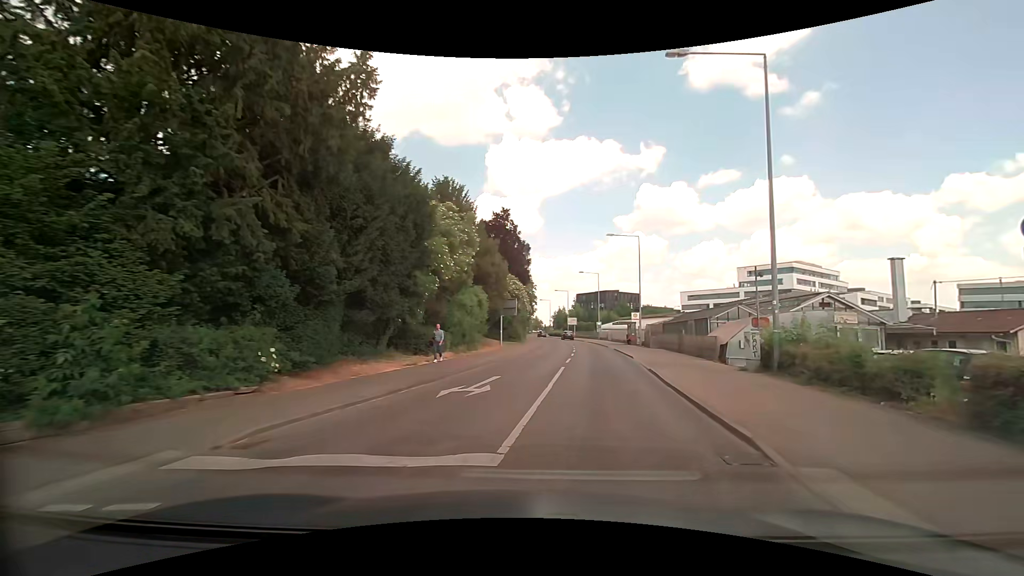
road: tertiary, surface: asphalt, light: Day
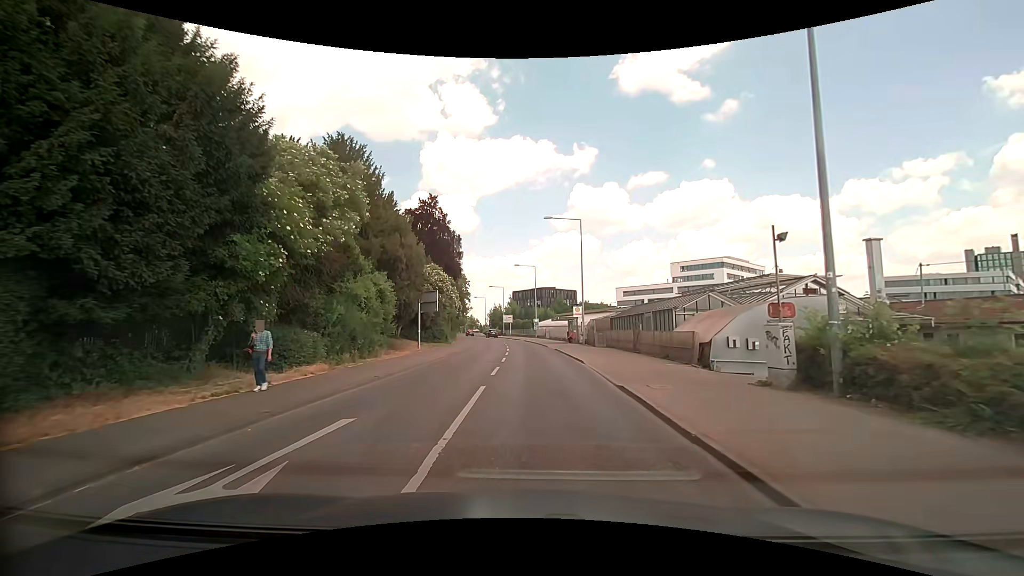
(+0.6, +7.6) m; +7°
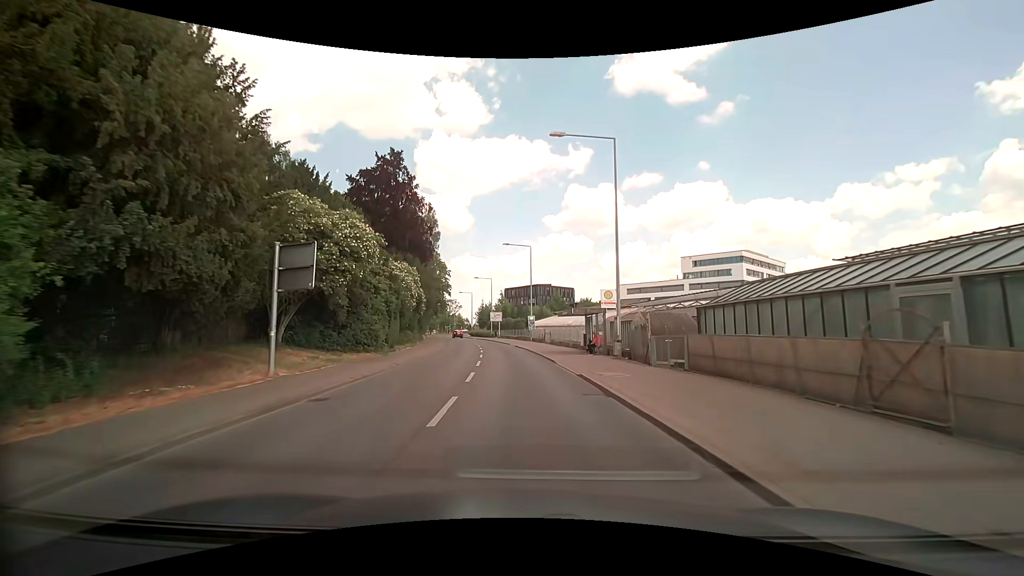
(0.0, +19.9) m; 0°
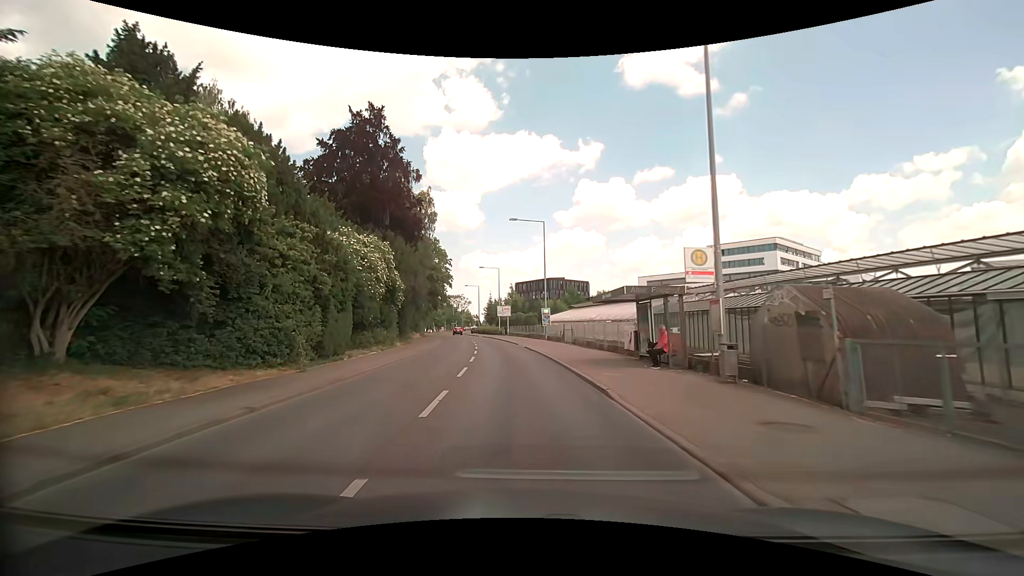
(-0.1, +11.7) m; -2°
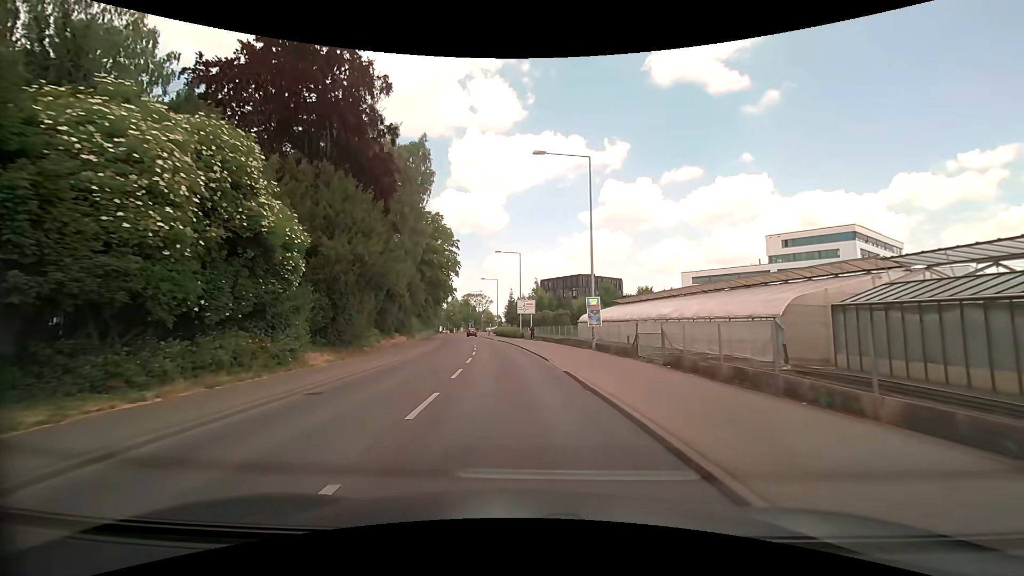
(-0.4, +18.4) m; -3°
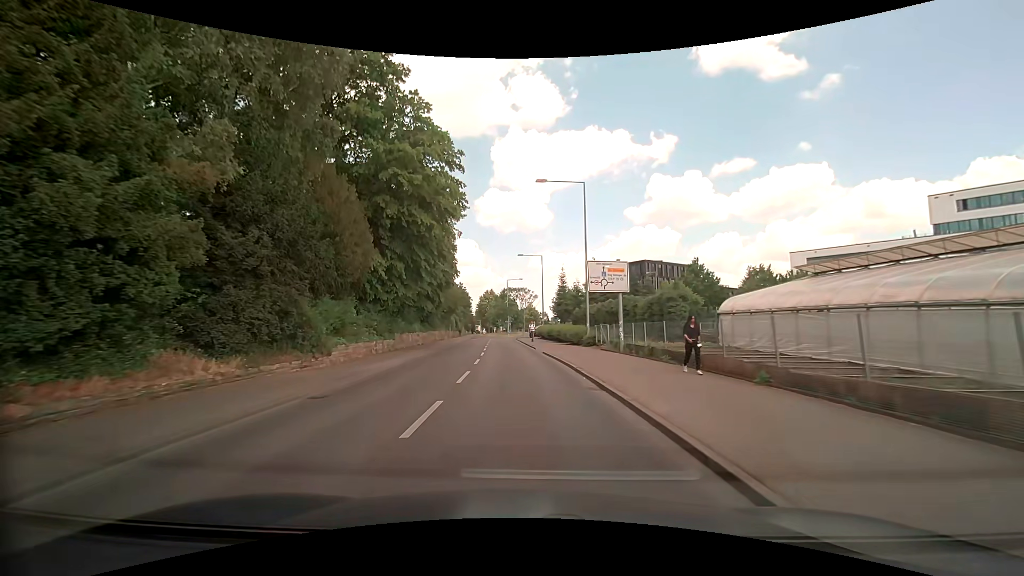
(-1.4, +31.6) m; -4°
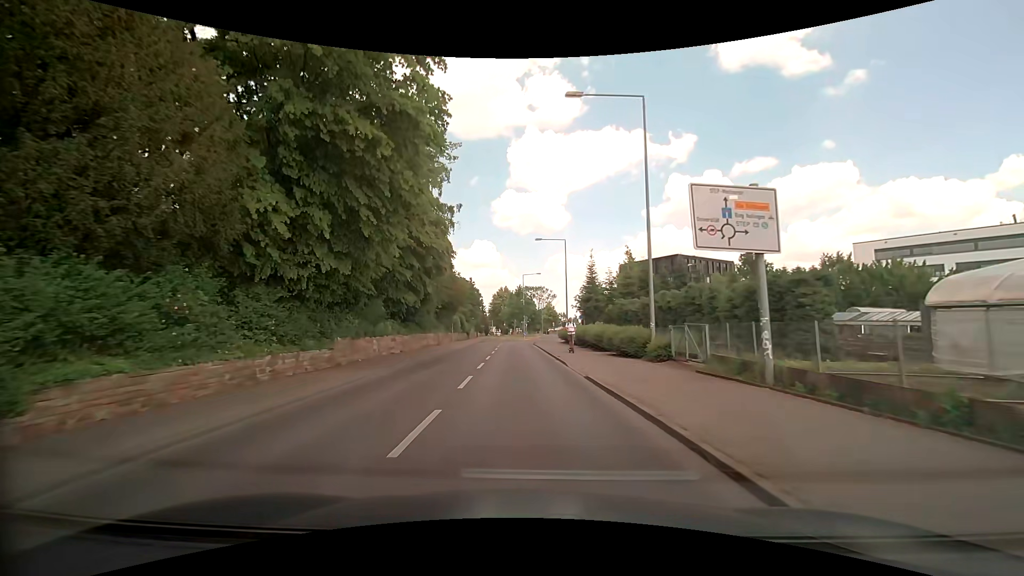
(-0.3, +13.0) m; -2°
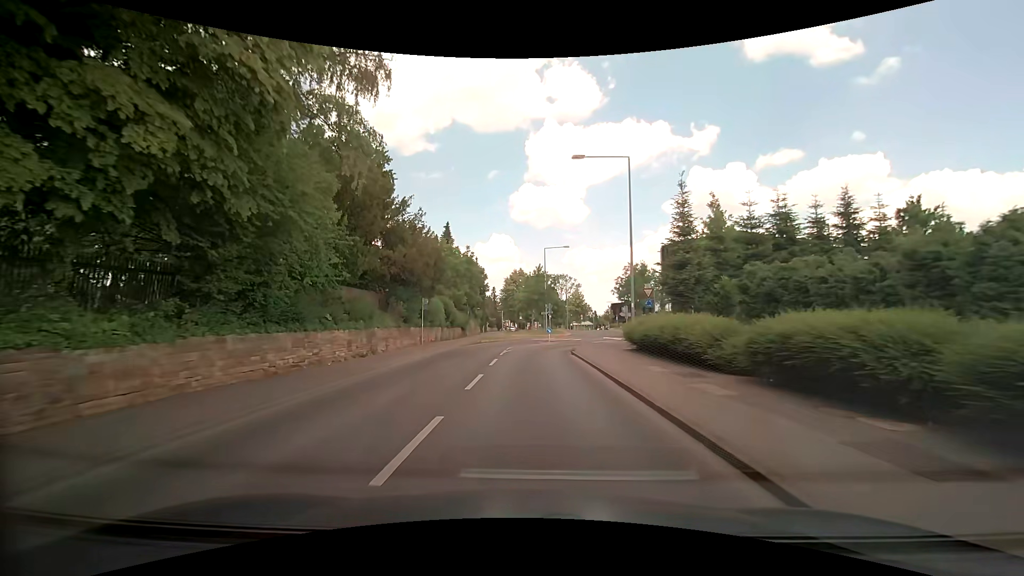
(-0.7, +25.1) m; -3°
